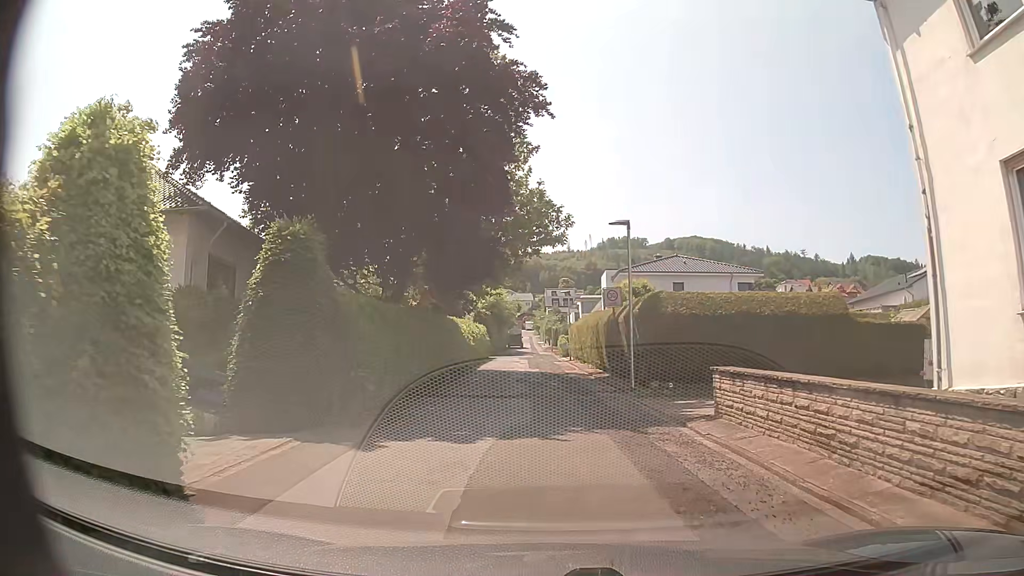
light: Day
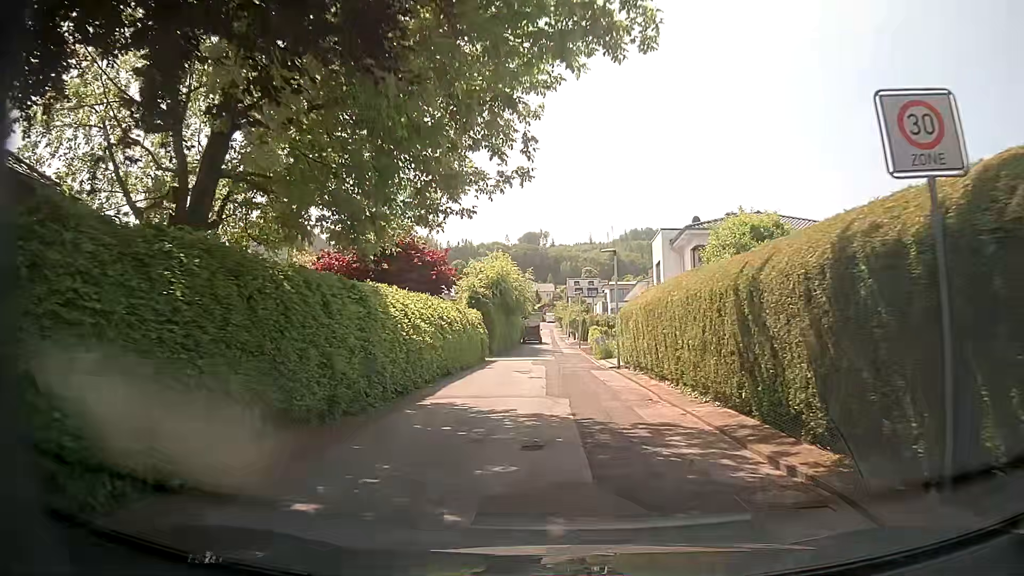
(-0.4, +18.7) m; -2°
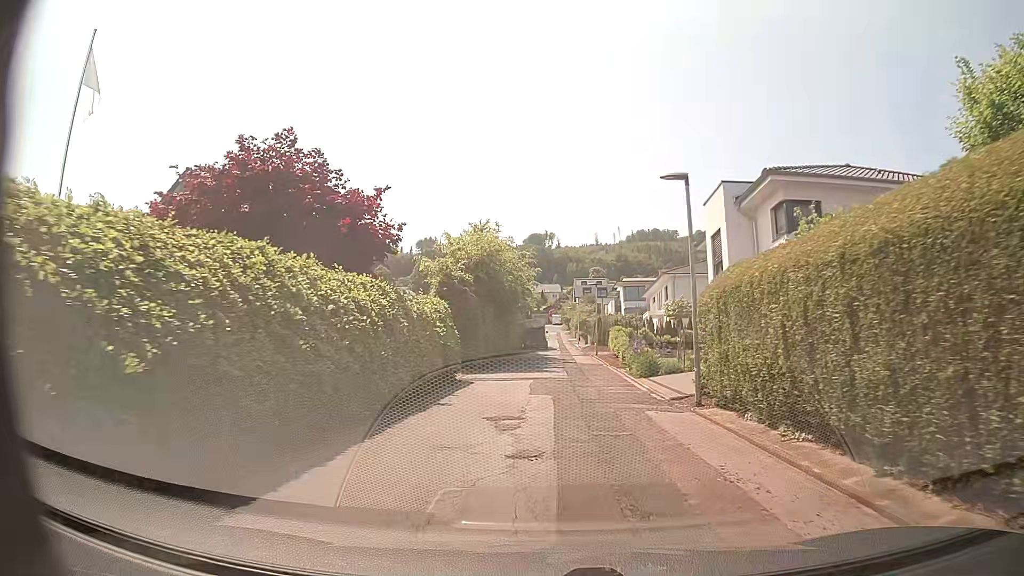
(-0.1, +12.8) m; 0°
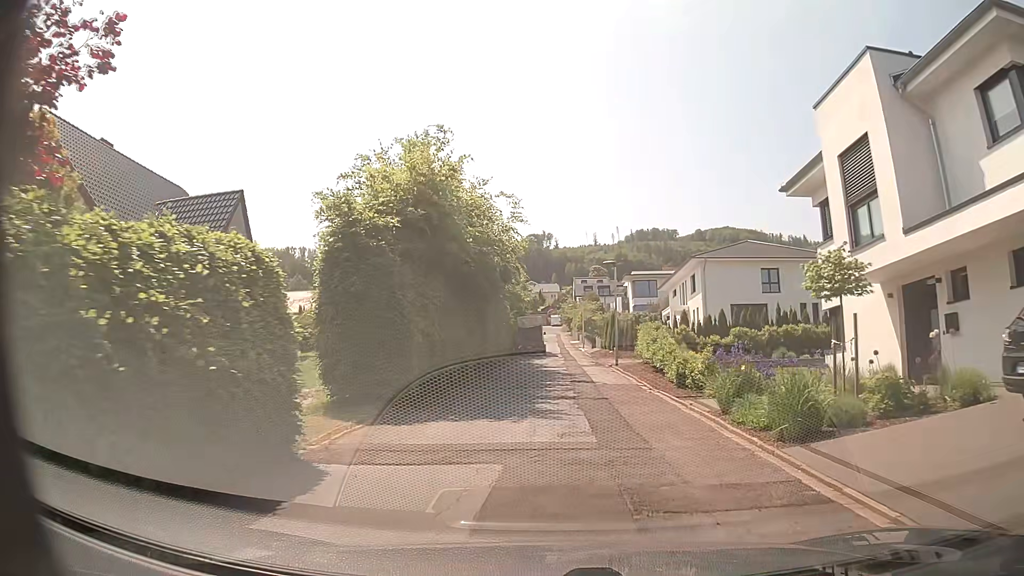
(-0.2, +13.4) m; -1°
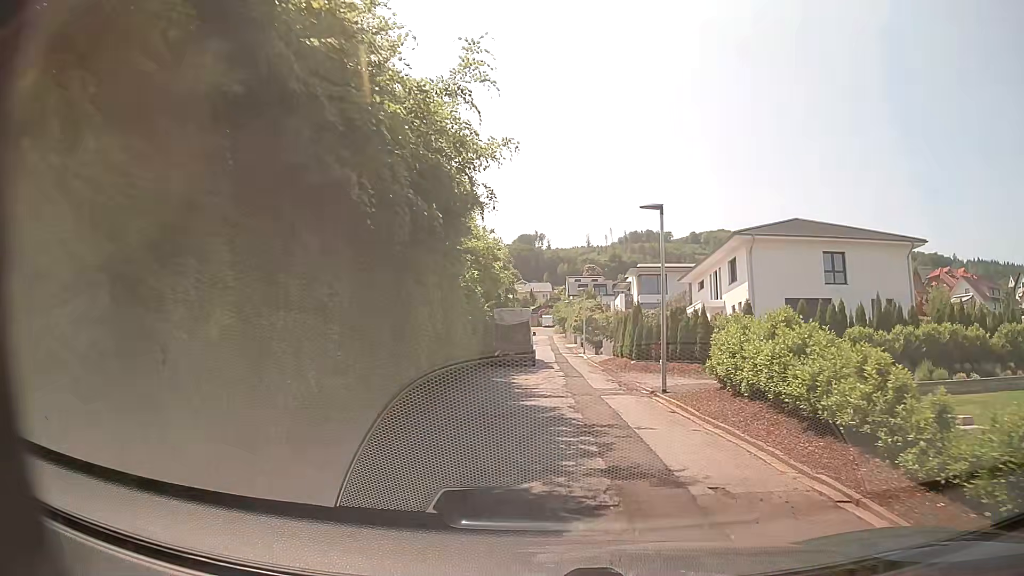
(+0.1, +13.5) m; +1°
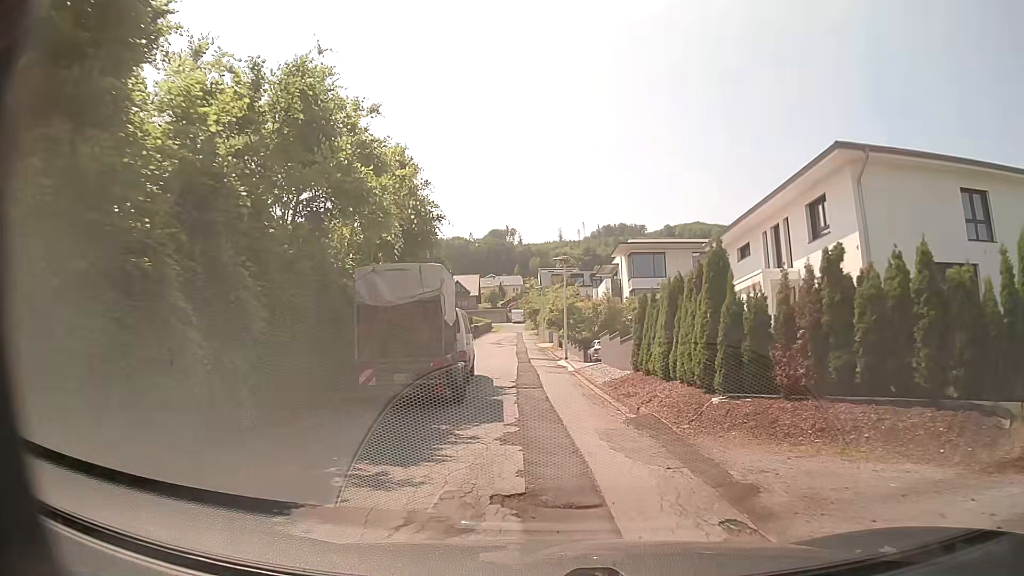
(+0.4, +17.2) m; +3°
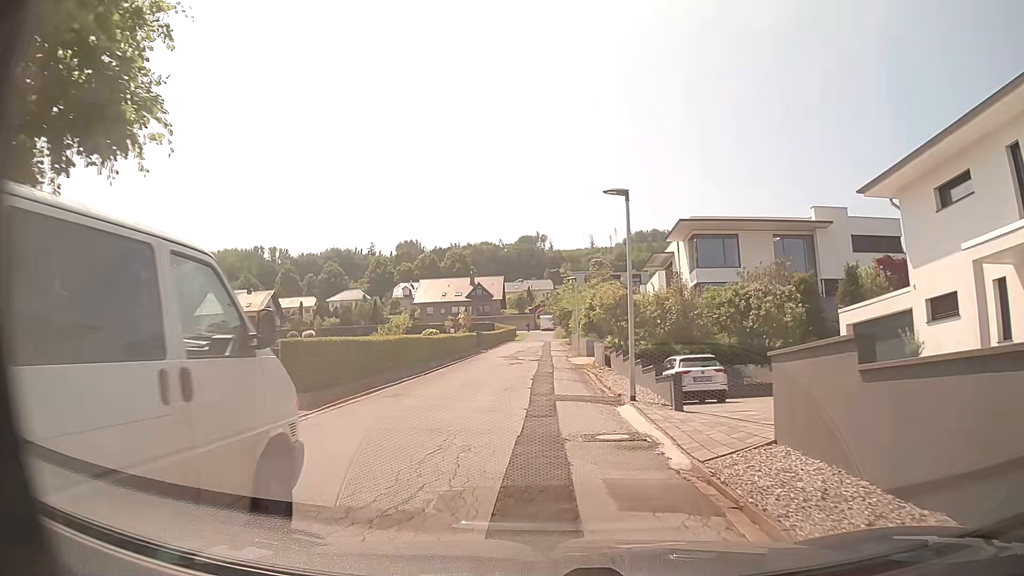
(-0.5, +15.9) m; -3°
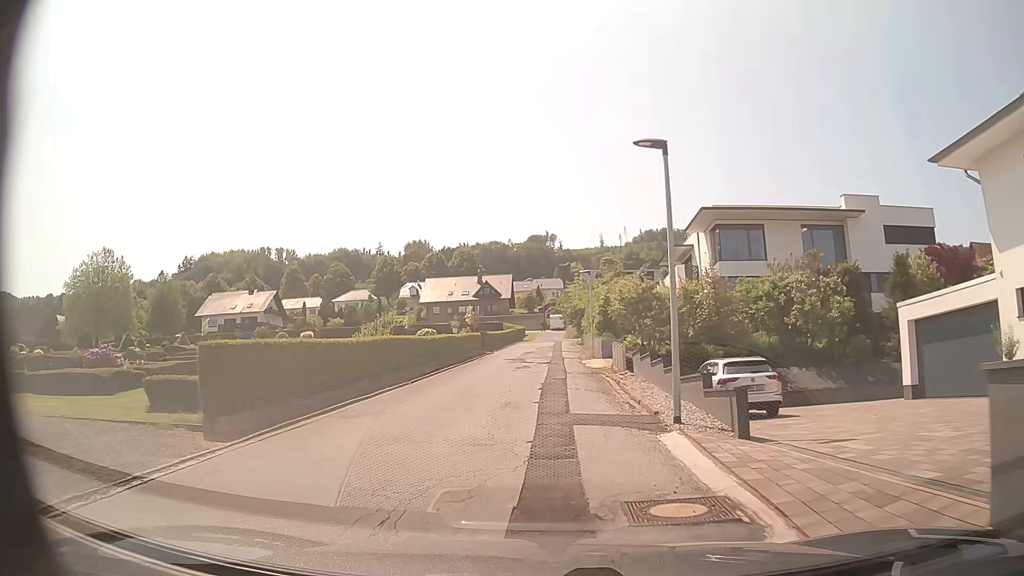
(0.0, +3.8) m; -1°
